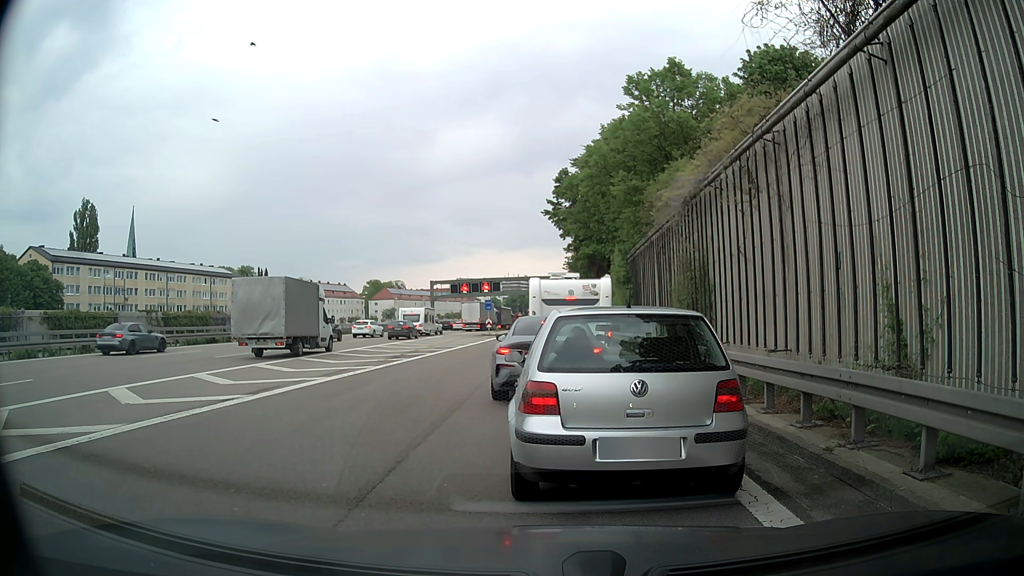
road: motorway_link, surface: asphalt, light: Day
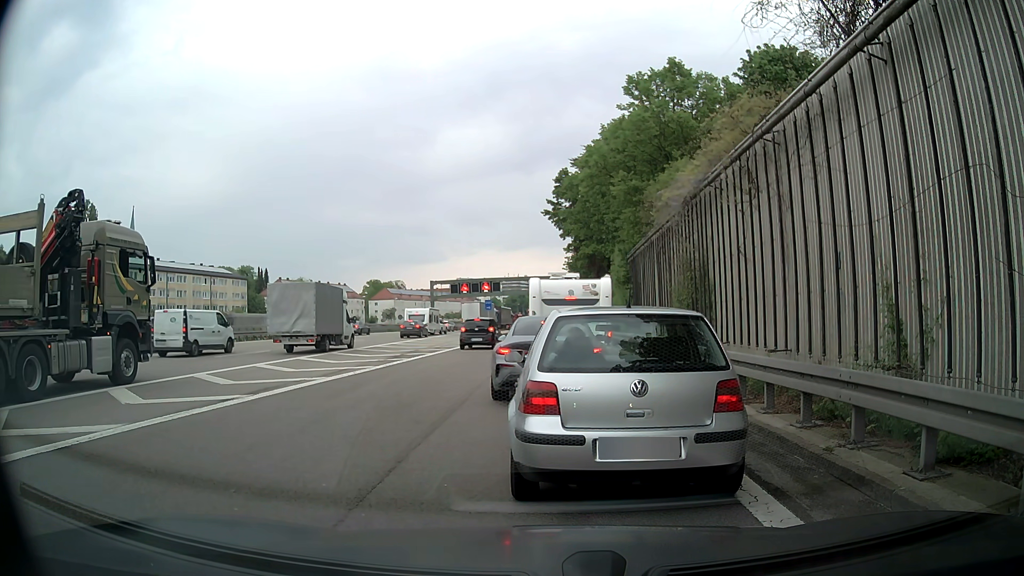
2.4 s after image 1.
(0.0, 0.0) m; 0°
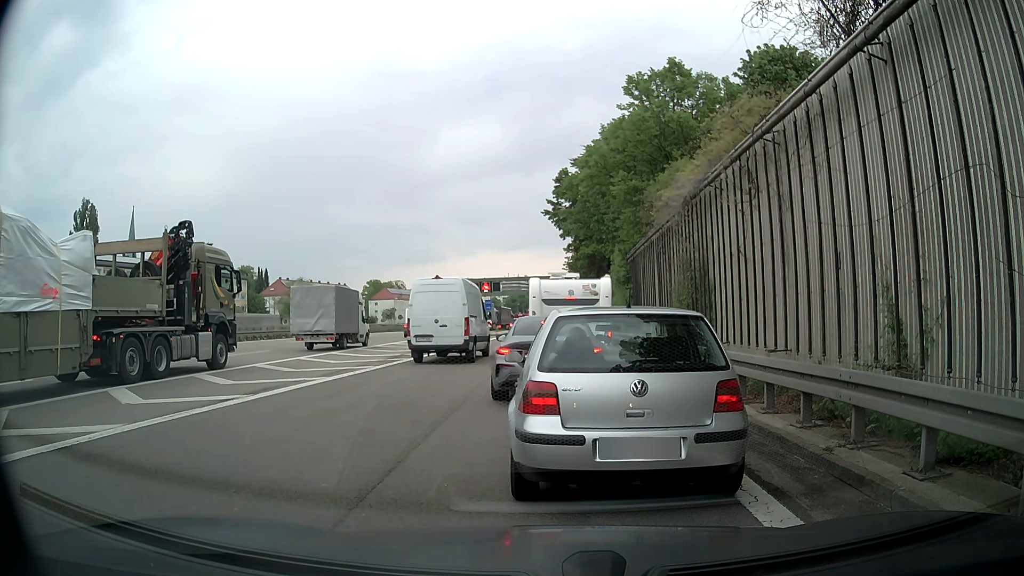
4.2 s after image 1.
(0.0, 0.0) m; 0°
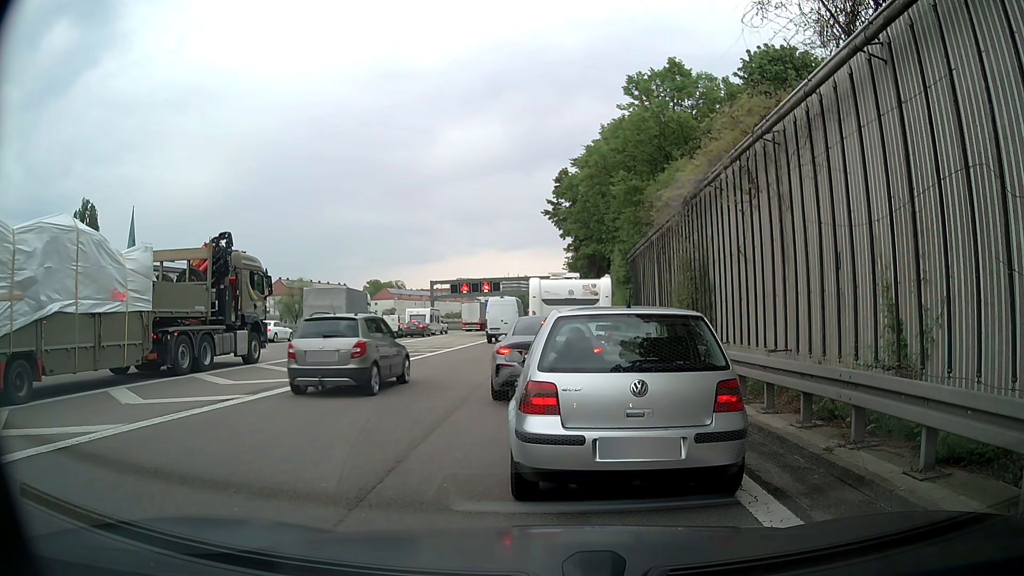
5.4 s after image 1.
(0.0, 0.0) m; 0°
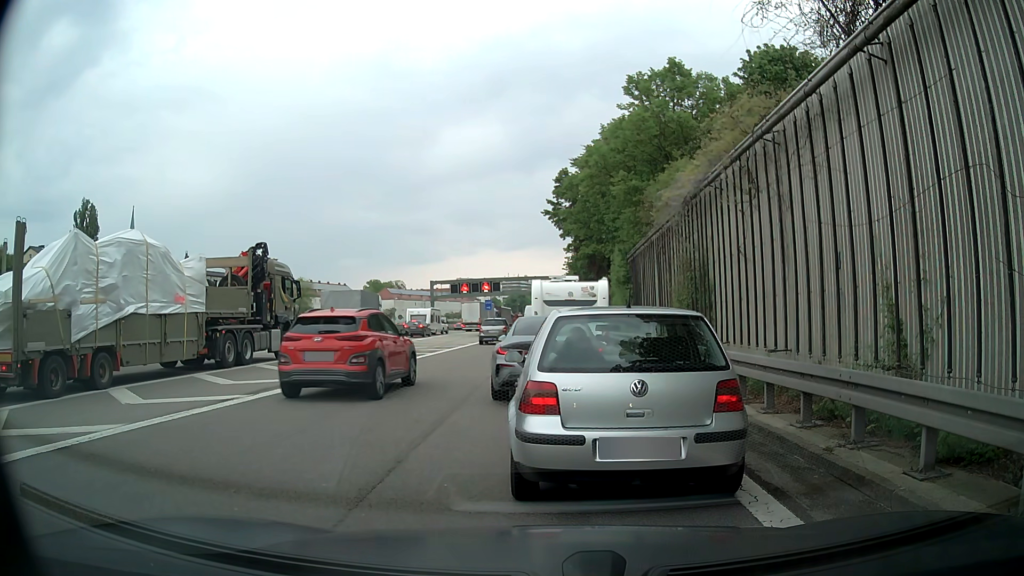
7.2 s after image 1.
(0.0, 0.0) m; 0°
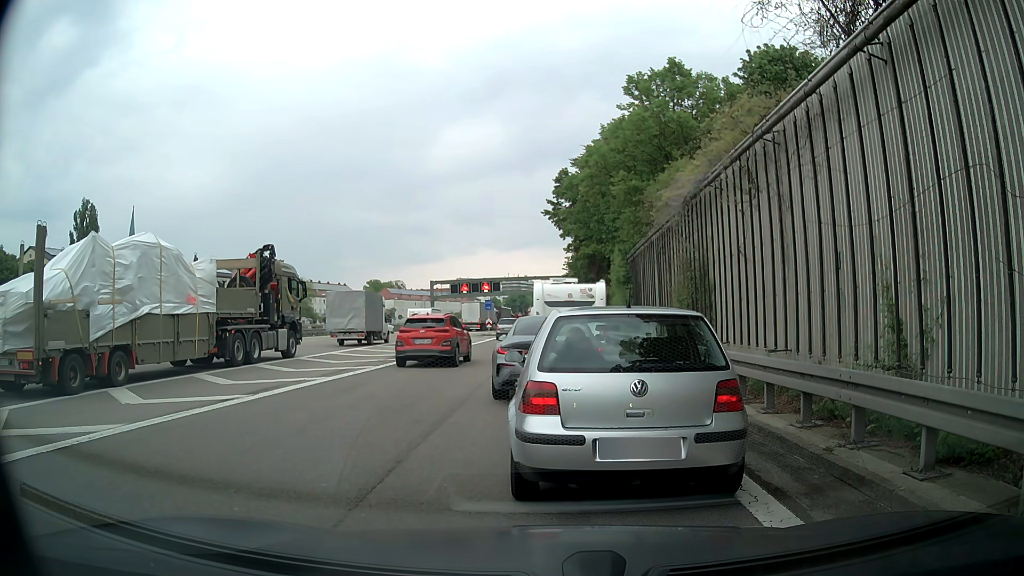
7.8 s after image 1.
(0.0, 0.0) m; 0°
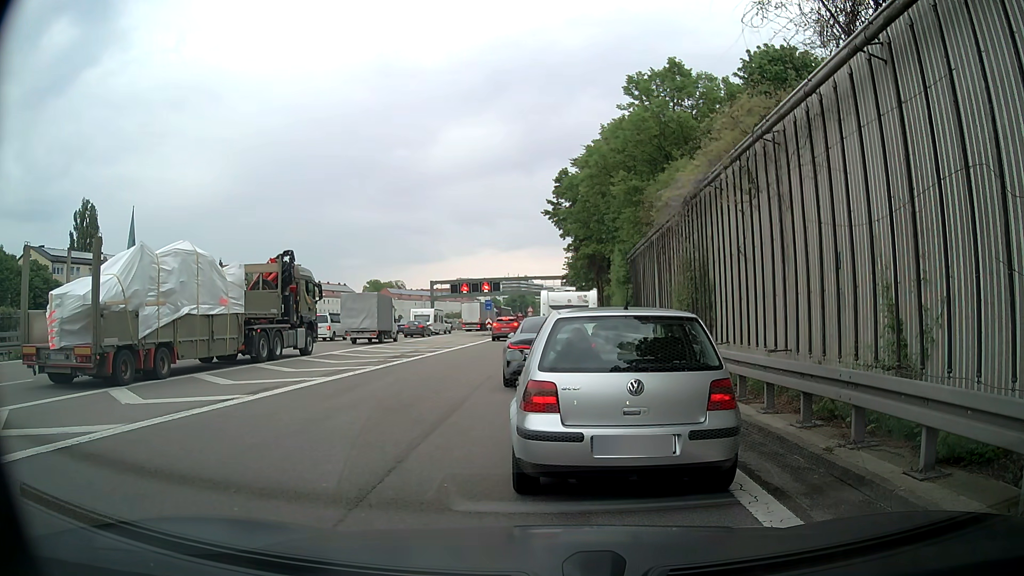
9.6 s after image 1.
(0.0, 0.0) m; 0°
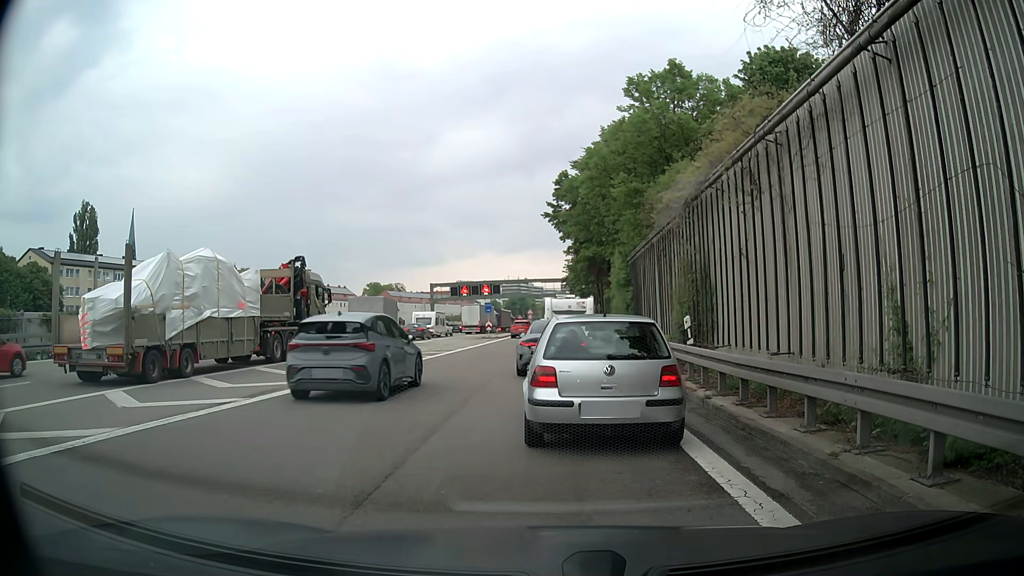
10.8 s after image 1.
(0.0, +0.1) m; 0°
